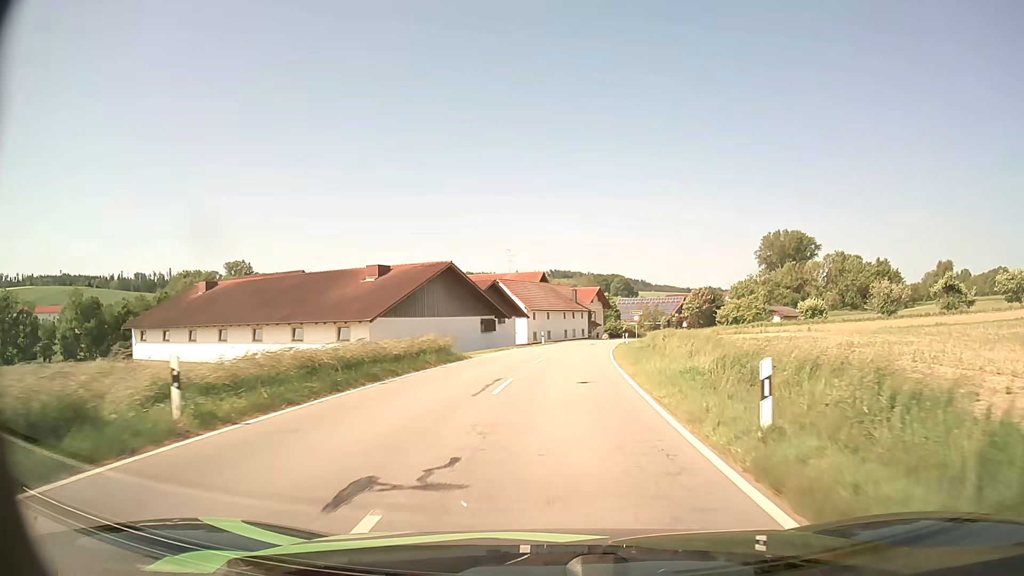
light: Day
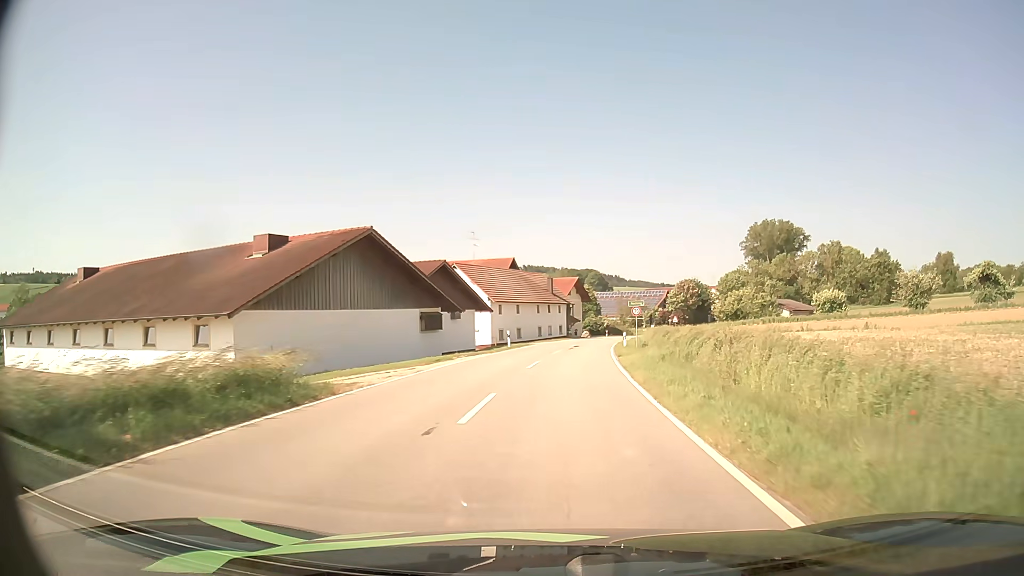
(+0.3, +15.7) m; +2°
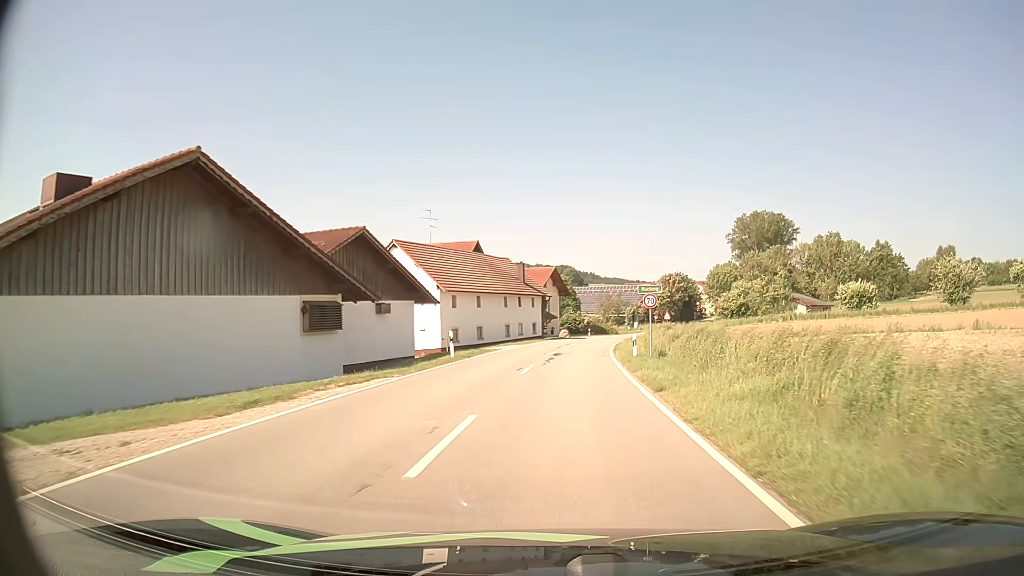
(+0.3, +15.2) m; +2°
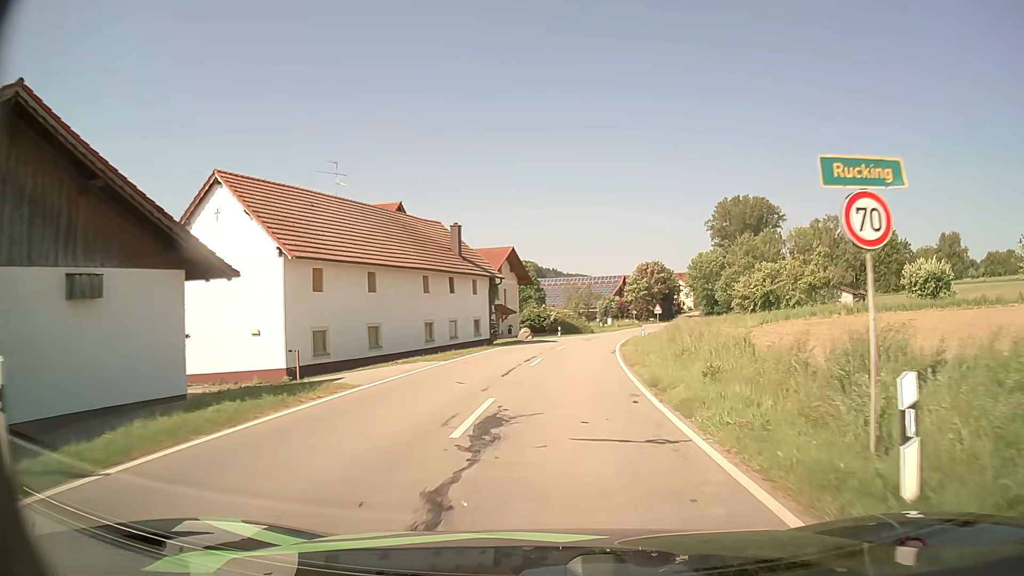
(+0.6, +21.9) m; +3°
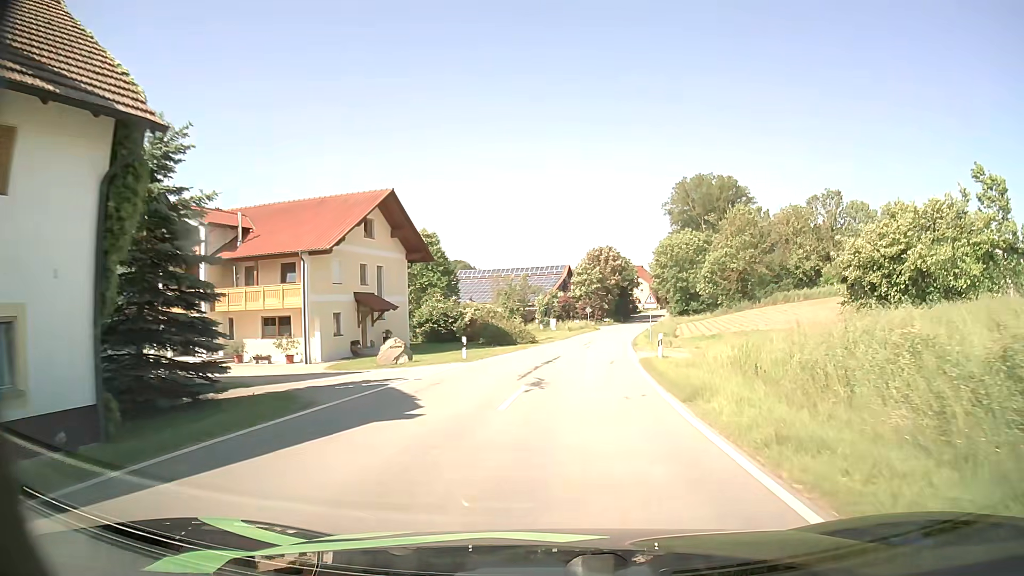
(+1.5, +32.9) m; +6°
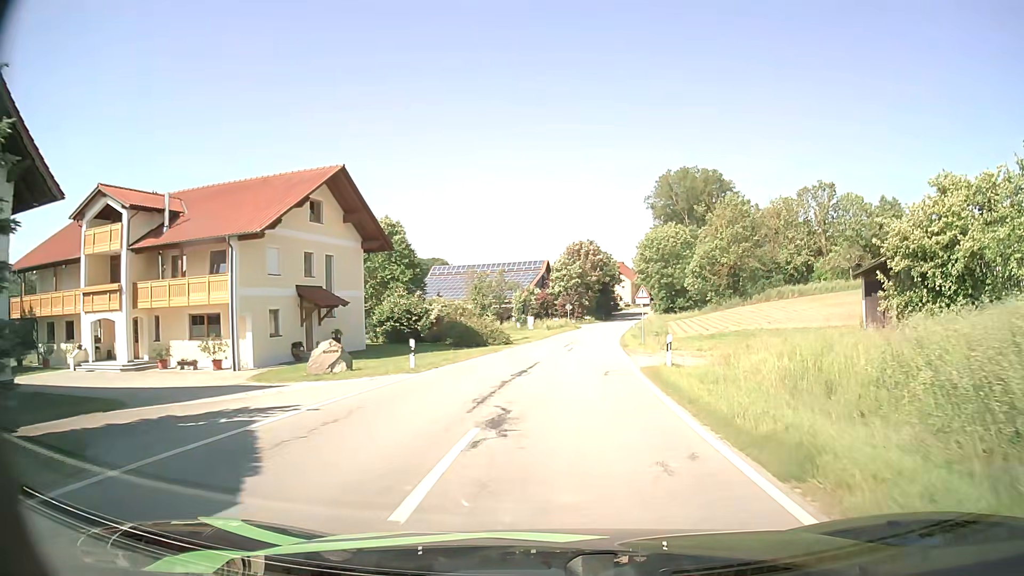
(+0.1, +6.0) m; +1°
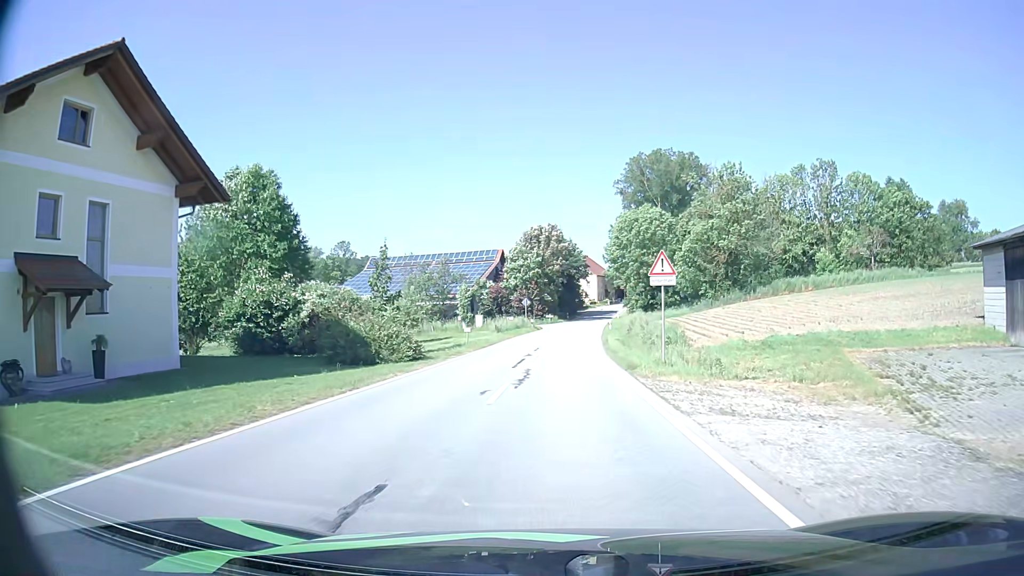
(+0.7, +17.8) m; +4°
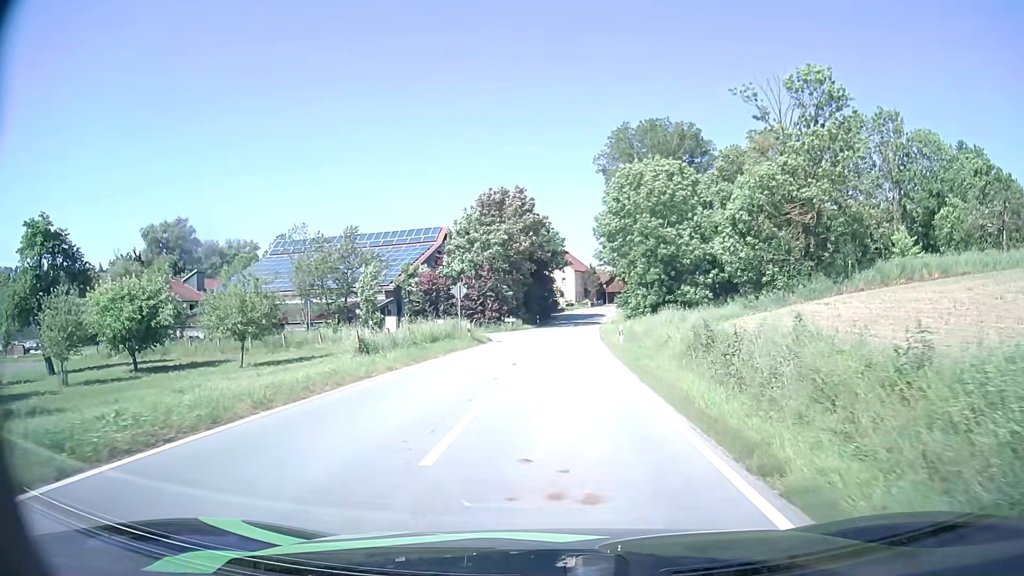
(+0.7, +29.7) m; +3°
